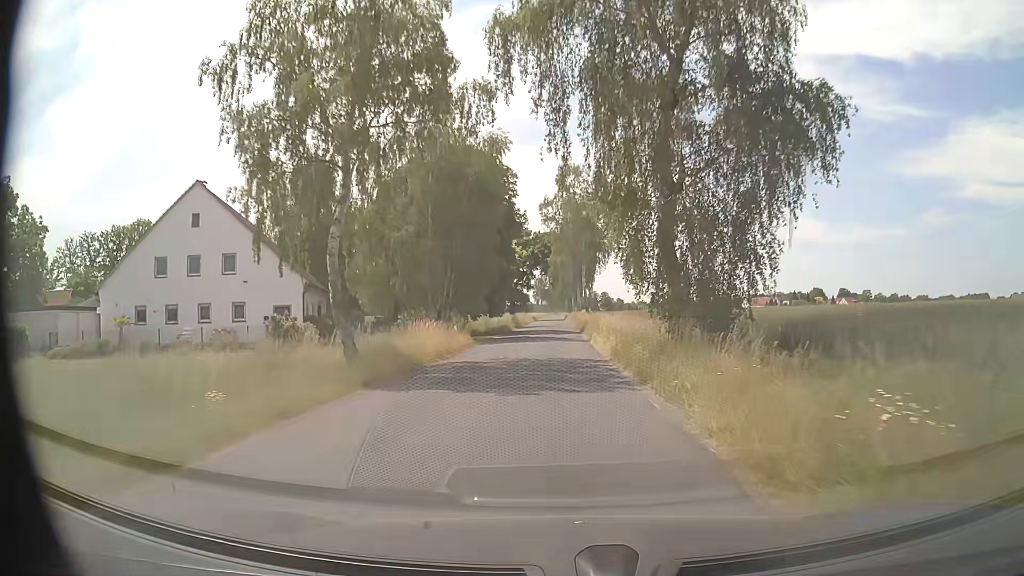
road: secondary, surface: asphalt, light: Day
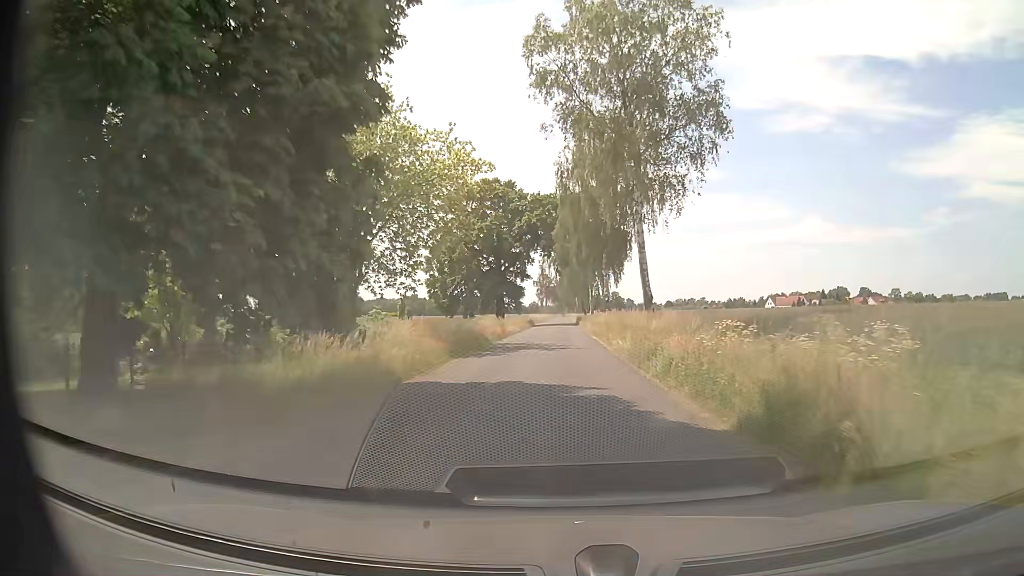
(-0.3, +41.9) m; -1°
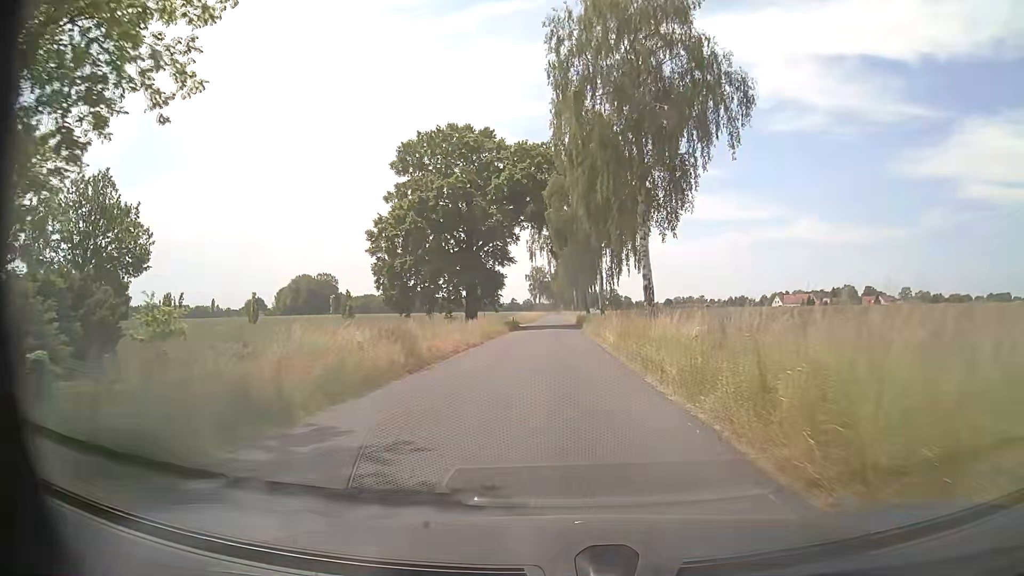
(+0.2, +25.1) m; +1°
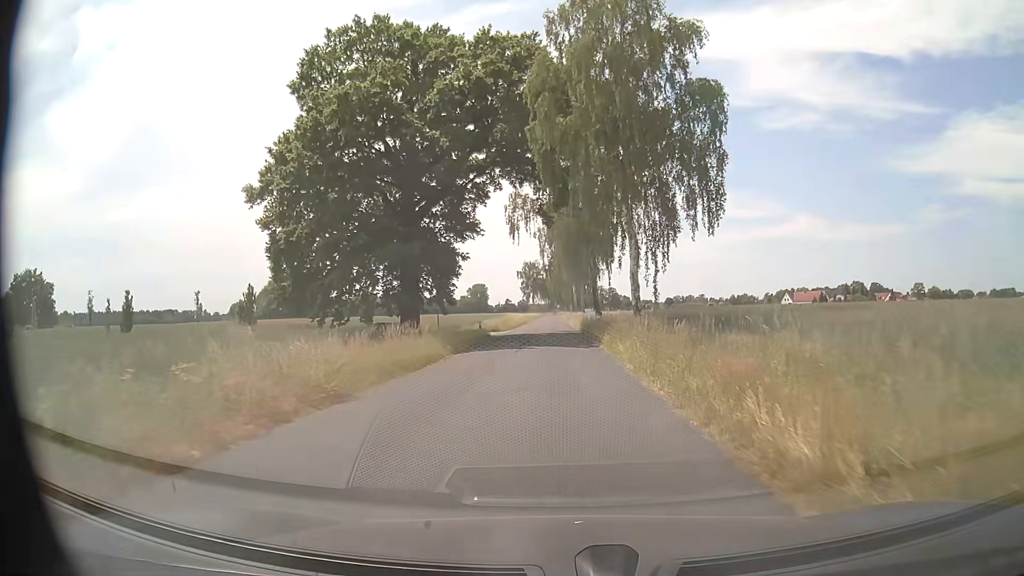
(-0.1, +25.1) m; -1°
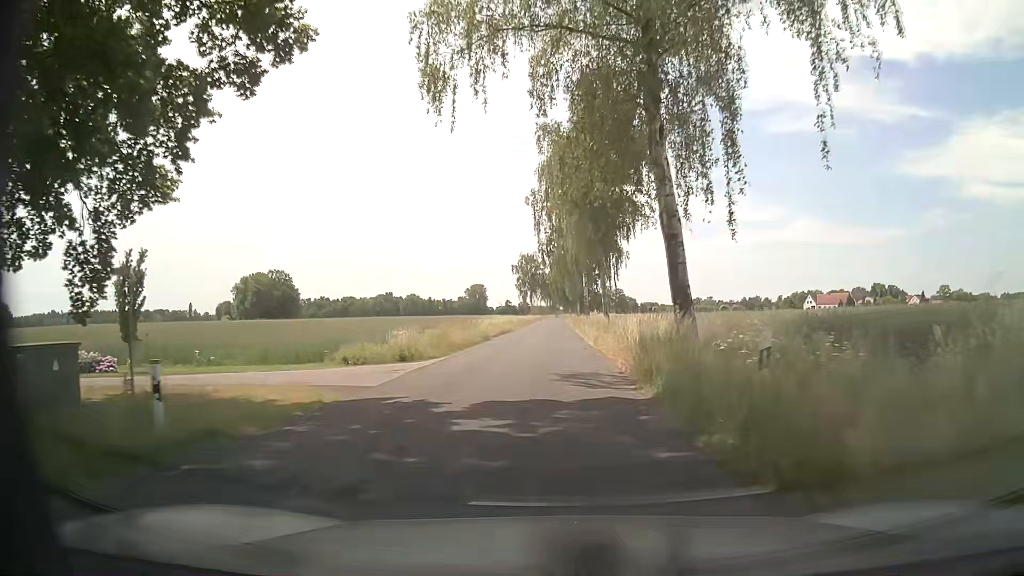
(+0.3, +33.4) m; 0°
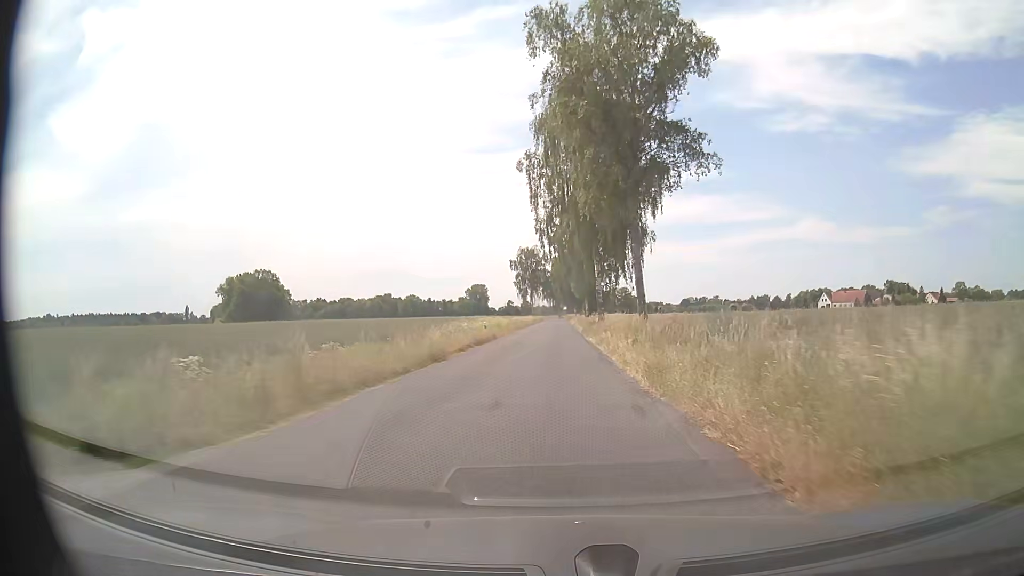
(-0.1, +16.8) m; 0°
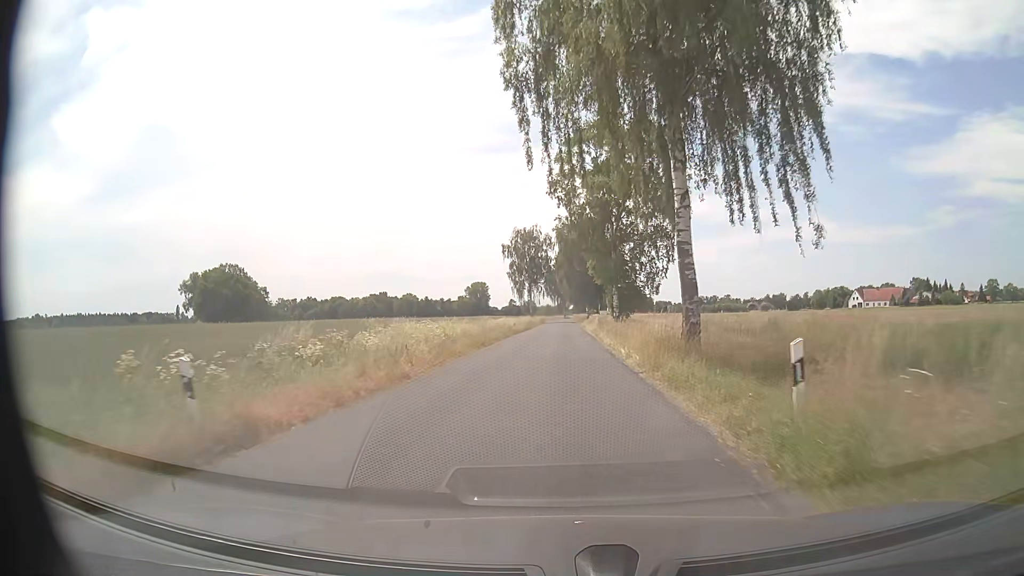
(-0.1, +33.5) m; 0°
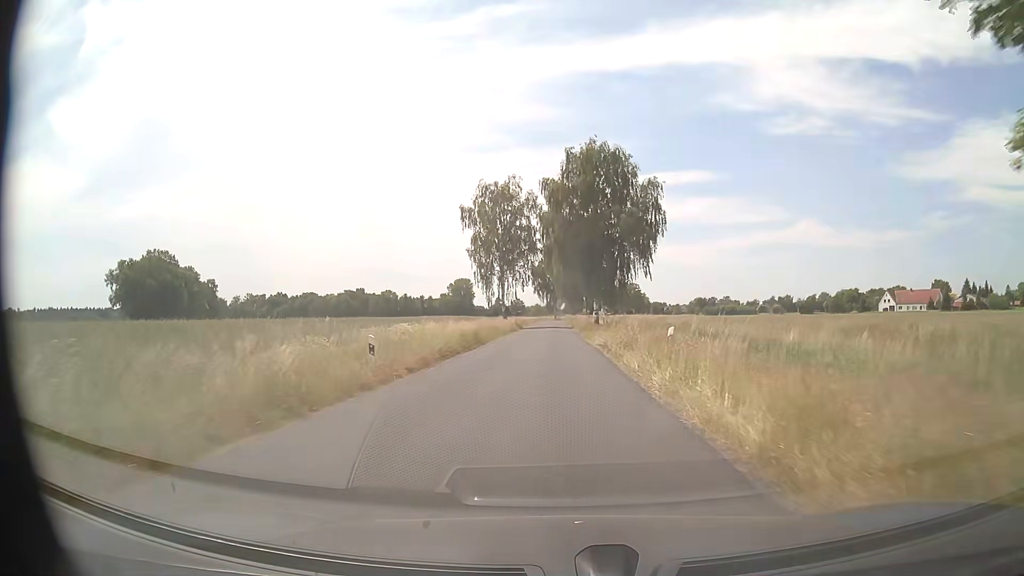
(+0.3, +41.8) m; +1°
(0, +10) (0, +20) (0, +30) (0, +40) (0, +50) (0, +60) (-1, +70) (-1, +80) (-1, +90) (-1, +100) m
